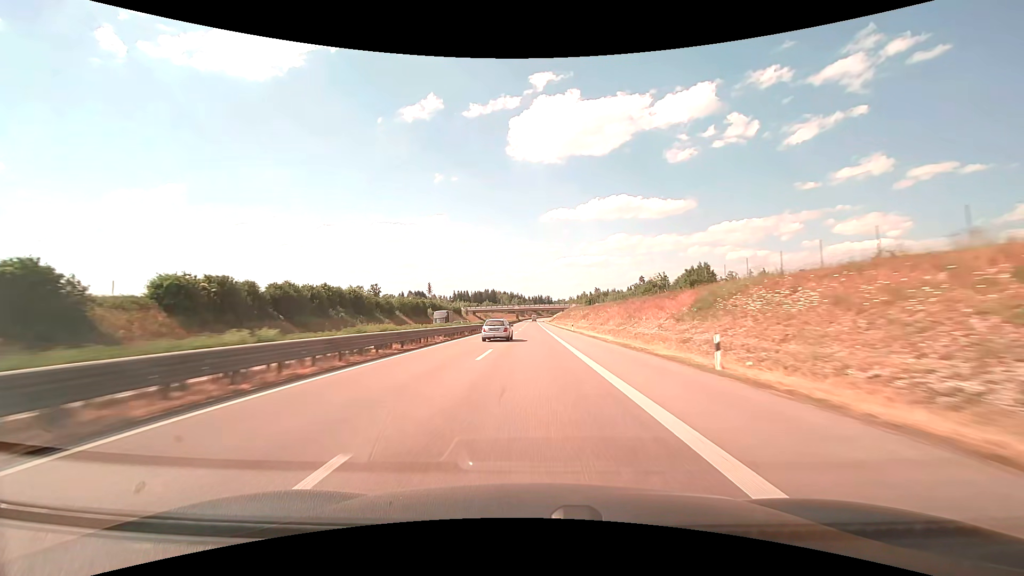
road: trunk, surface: asphalt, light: Day
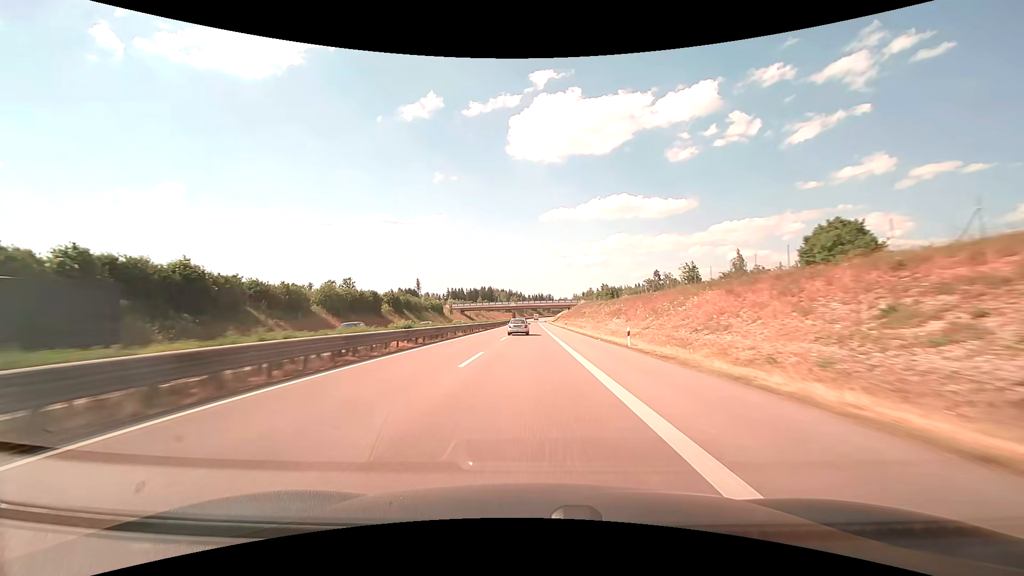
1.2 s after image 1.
(0.0, +38.2) m; 0°
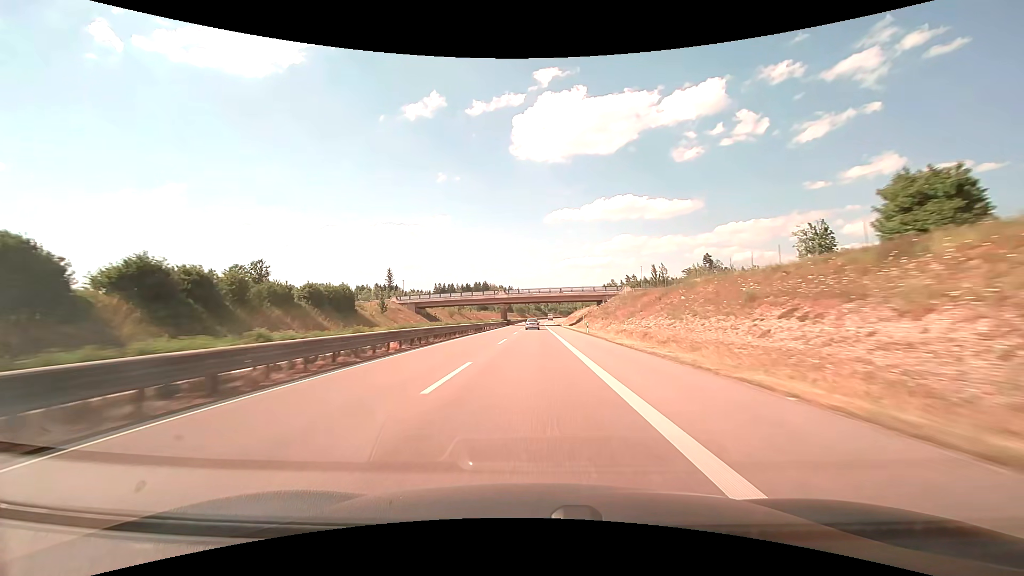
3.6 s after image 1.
(-0.4, +76.5) m; 0°
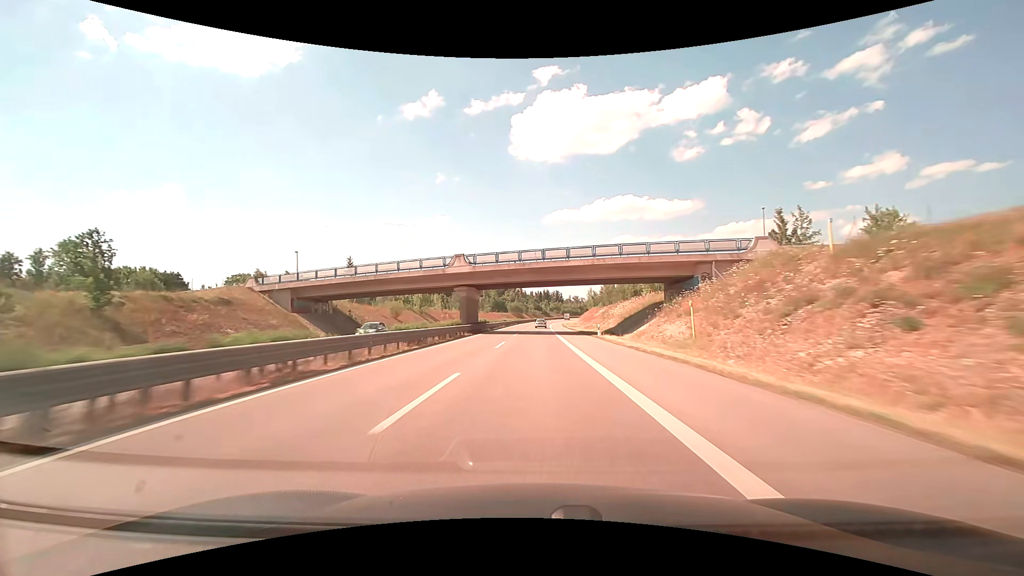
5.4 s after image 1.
(0.0, +56.9) m; 0°
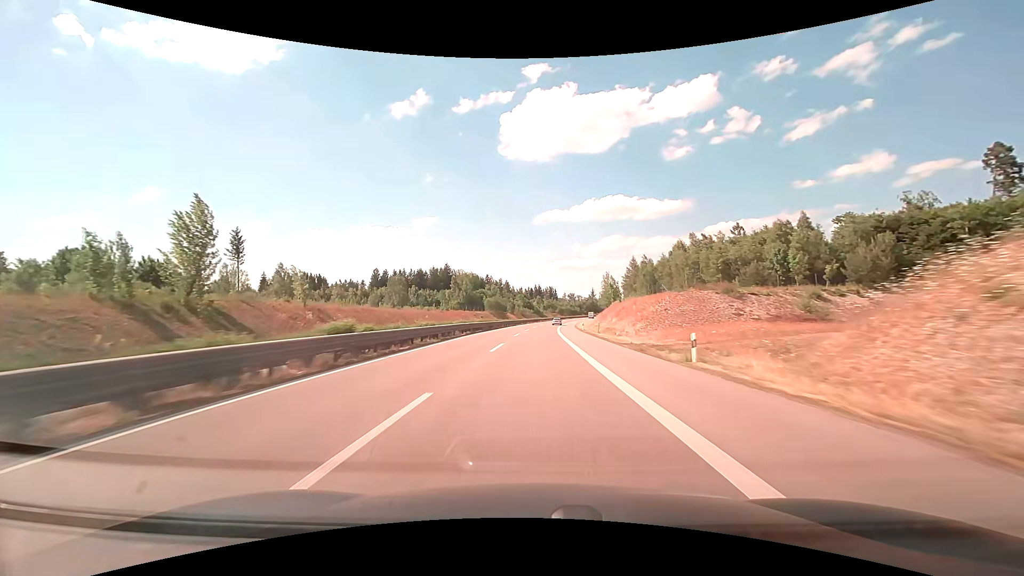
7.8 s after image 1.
(+0.2, +75.1) m; +1°
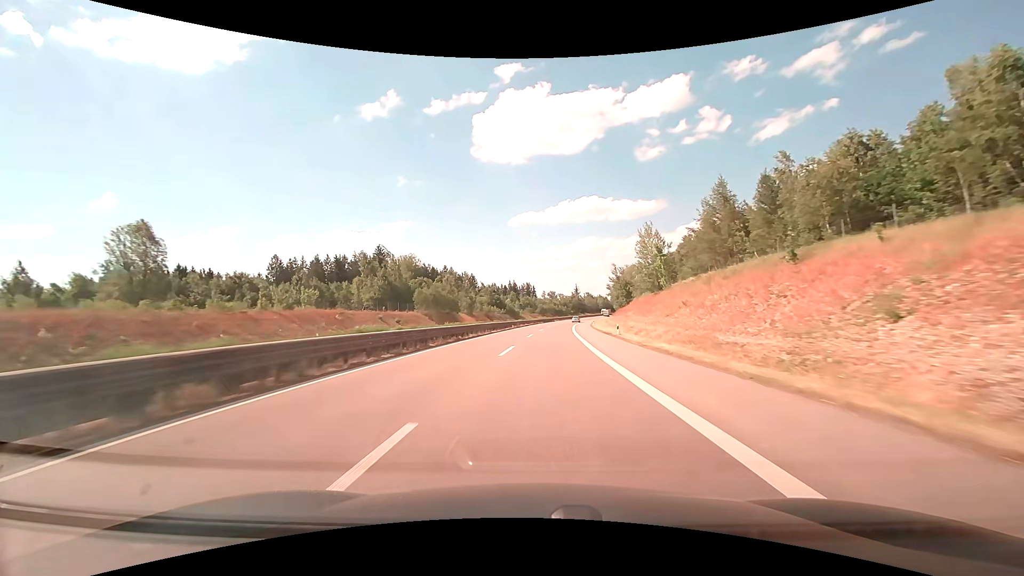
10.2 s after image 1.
(+1.1, +73.9) m; +2°
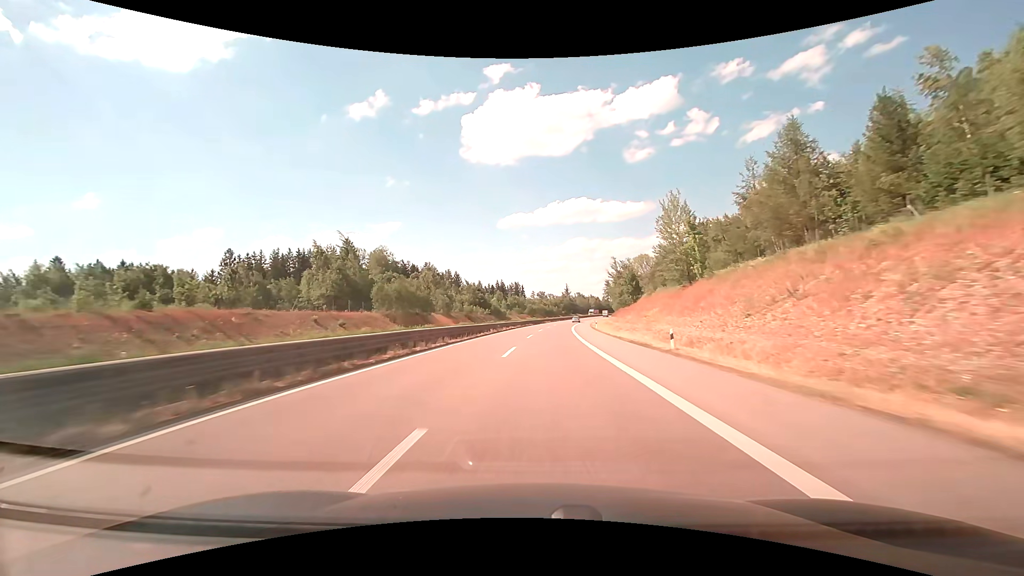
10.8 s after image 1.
(+0.2, +18.3) m; +1°
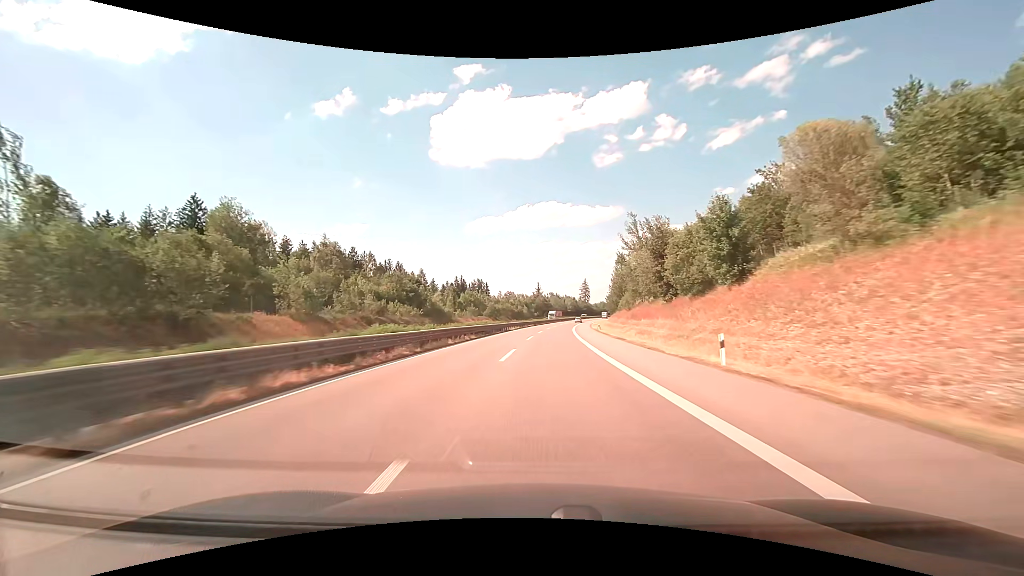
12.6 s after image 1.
(+1.7, +54.8) m; +4°
(0, +10) (0, +20) (+1, +30) (+1, +40) (+1, +50) (+2, +60) (+3, +70) (+4, +80) (+5, +90) (+6, +100) m
